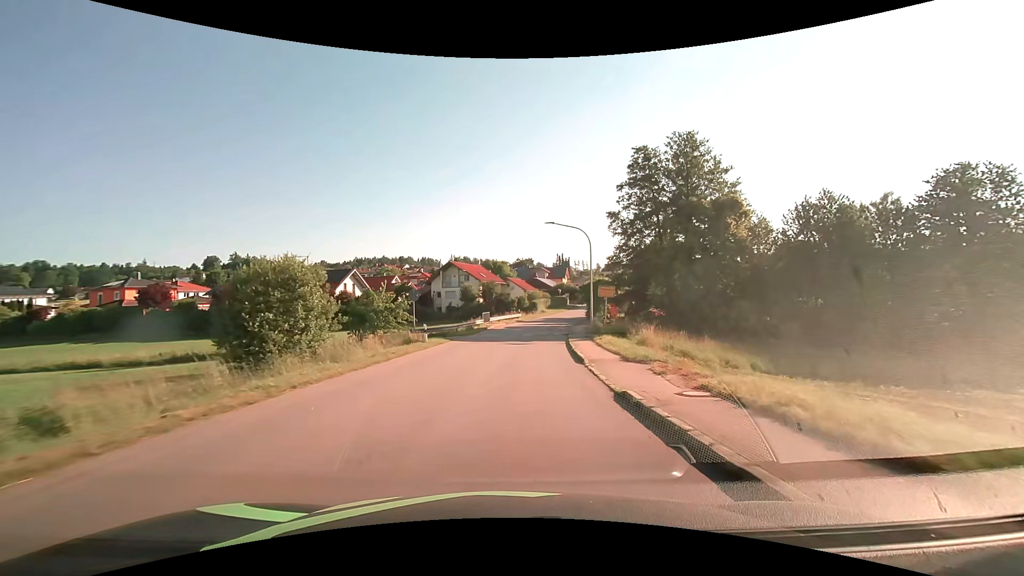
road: tertiary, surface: asphalt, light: Day
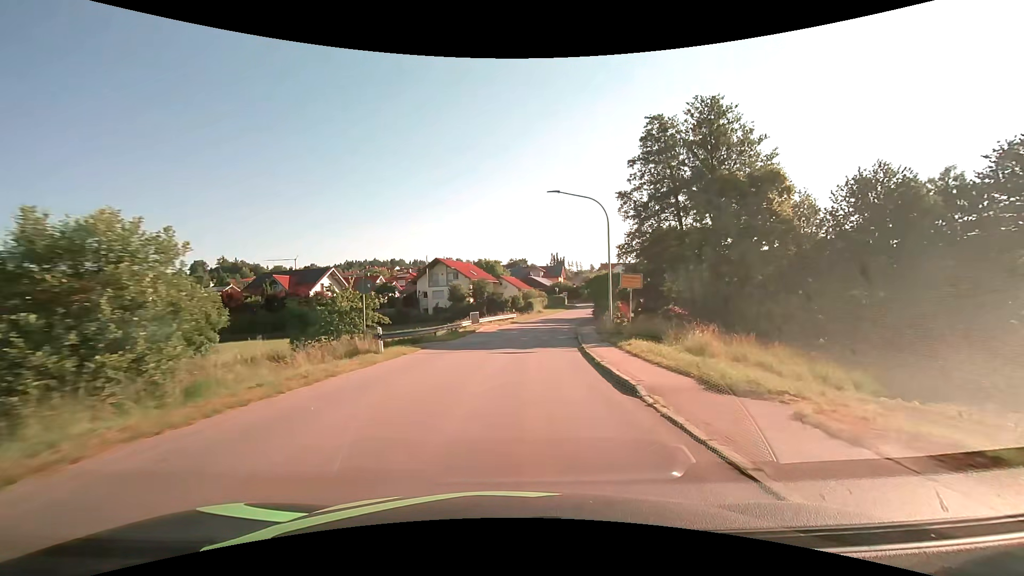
(+0.1, +7.8) m; +1°
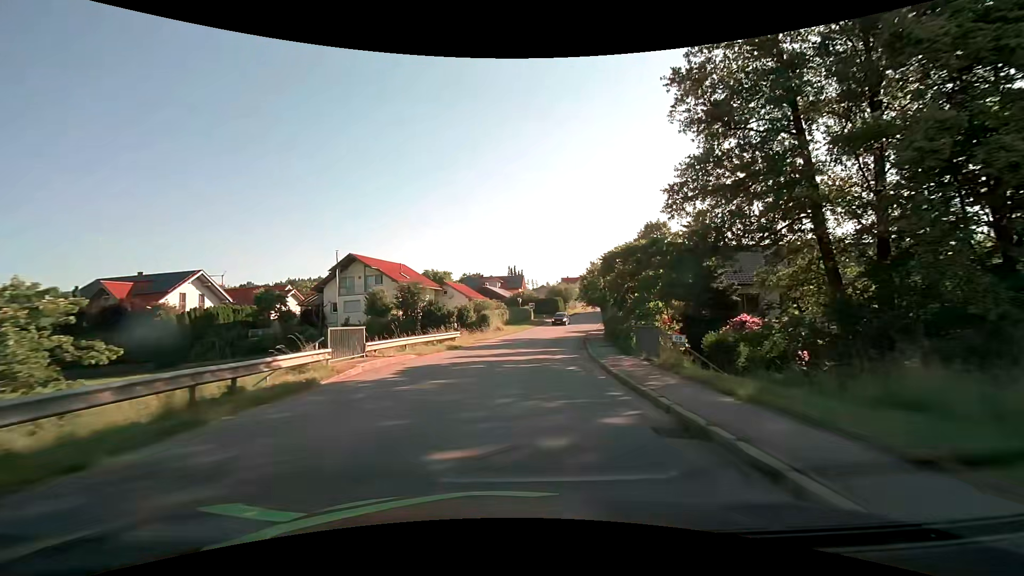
(+0.9, +23.1) m; +5°
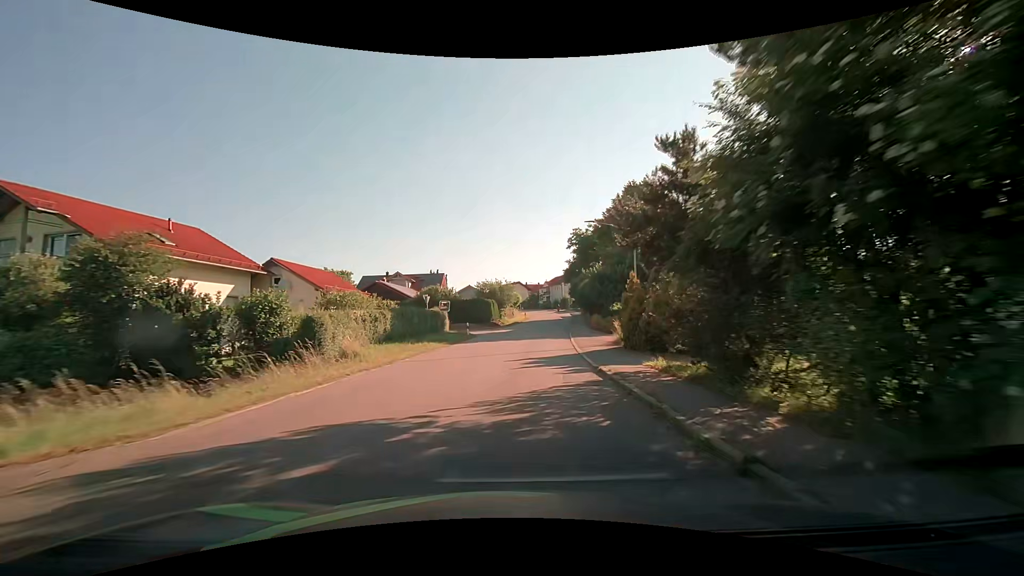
(+2.6, +30.4) m; +9°
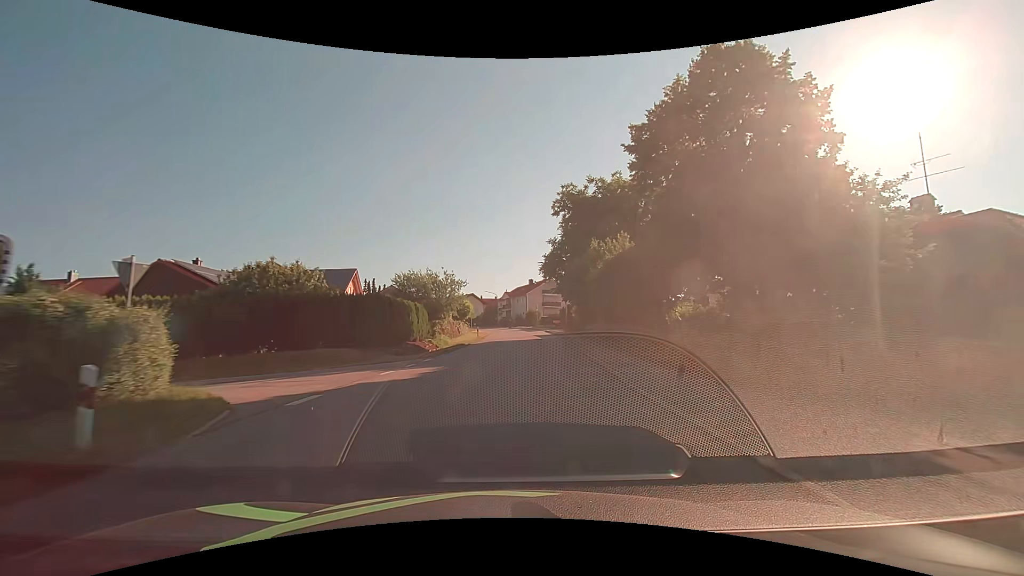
(+1.2, +30.1) m; +5°
